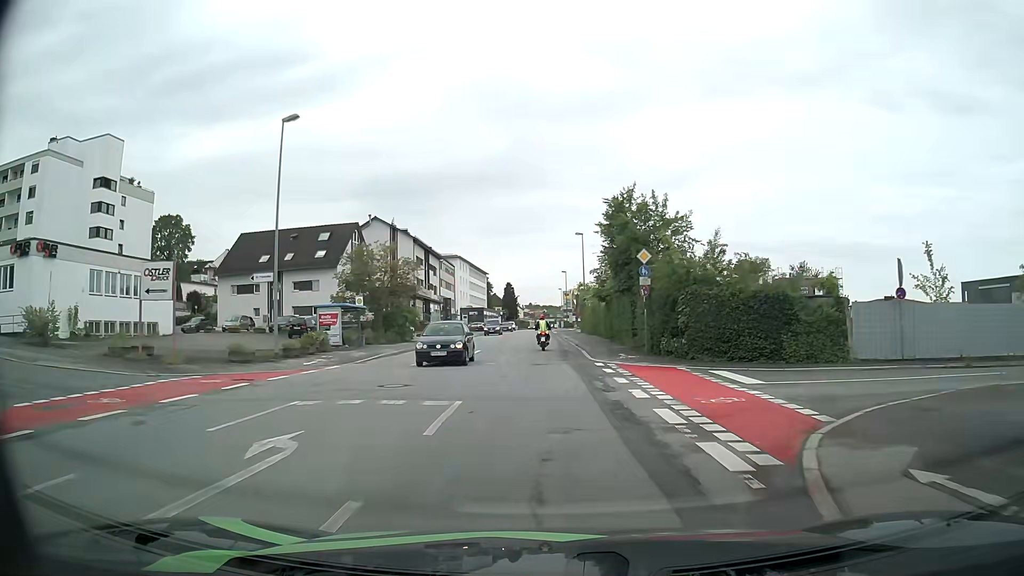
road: tertiary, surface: asphalt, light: Day
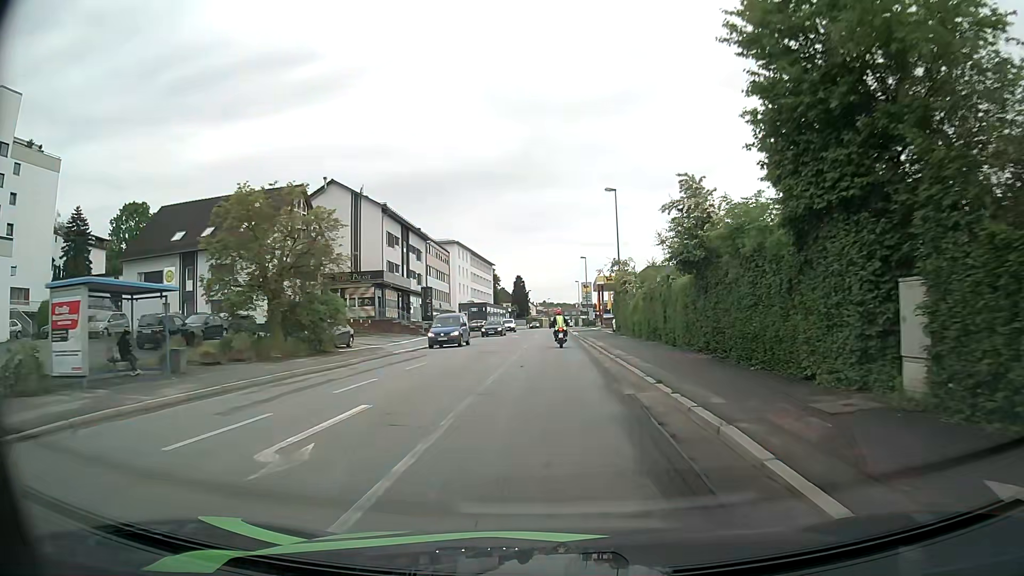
(-0.4, +22.5) m; -1°
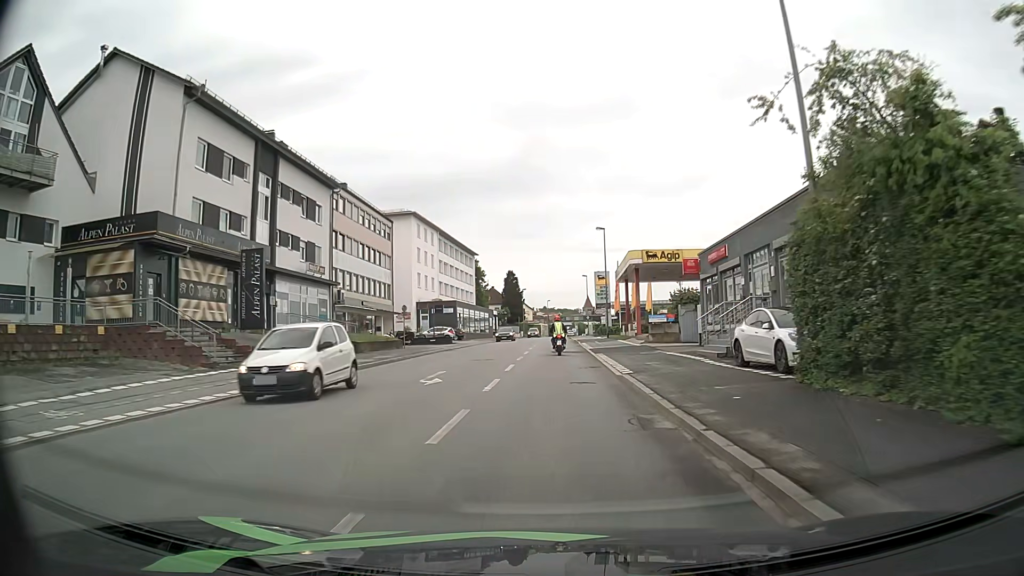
(+0.2, +36.1) m; 0°
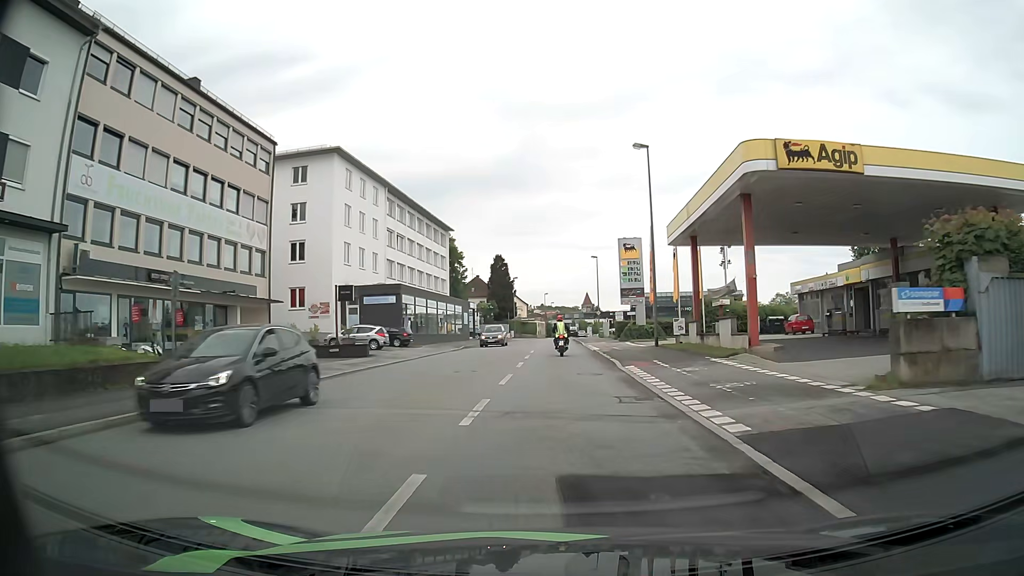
(+0.2, +29.0) m; 0°
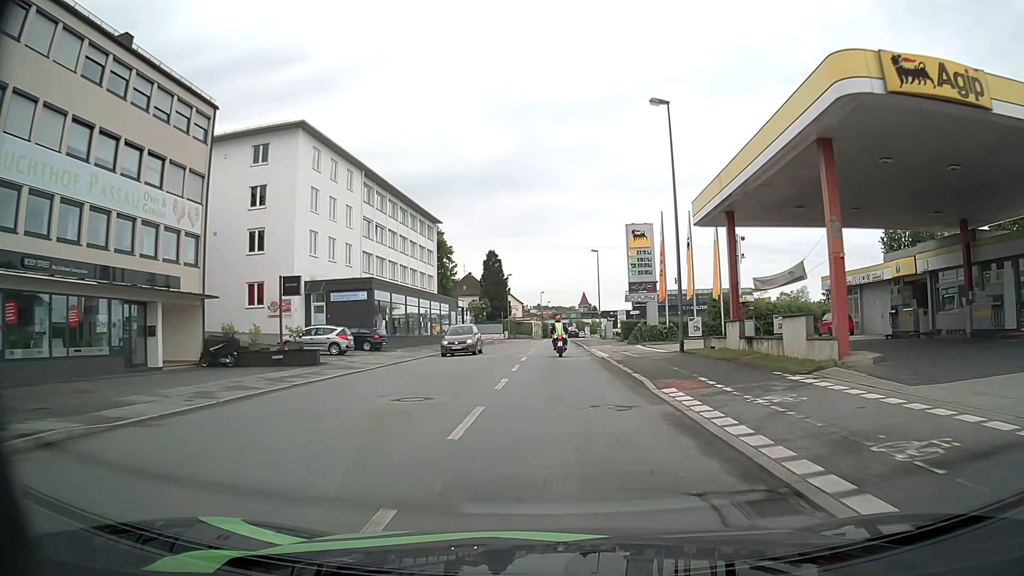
(0.0, +7.2) m; 0°
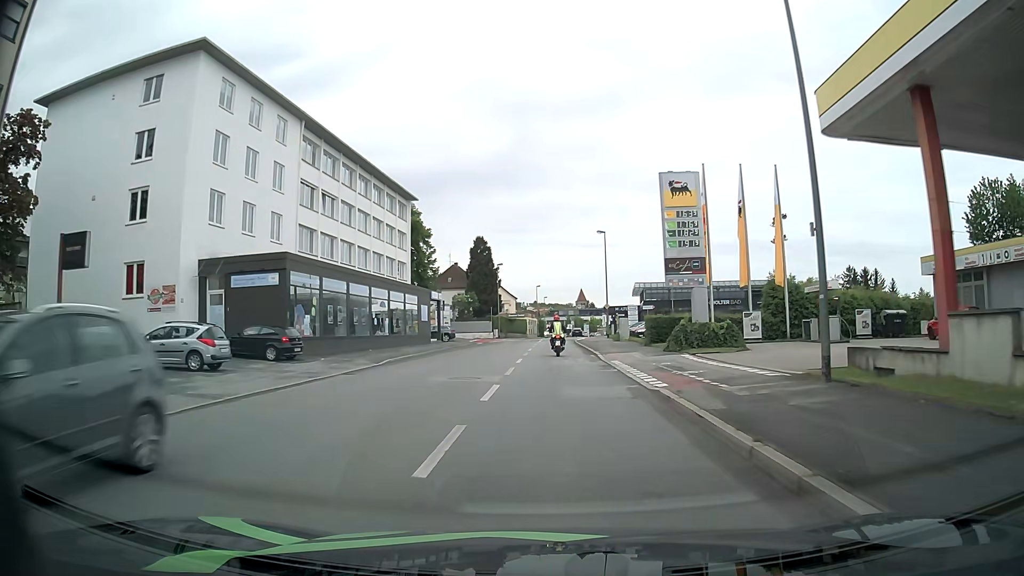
(0.0, +14.2) m; 0°
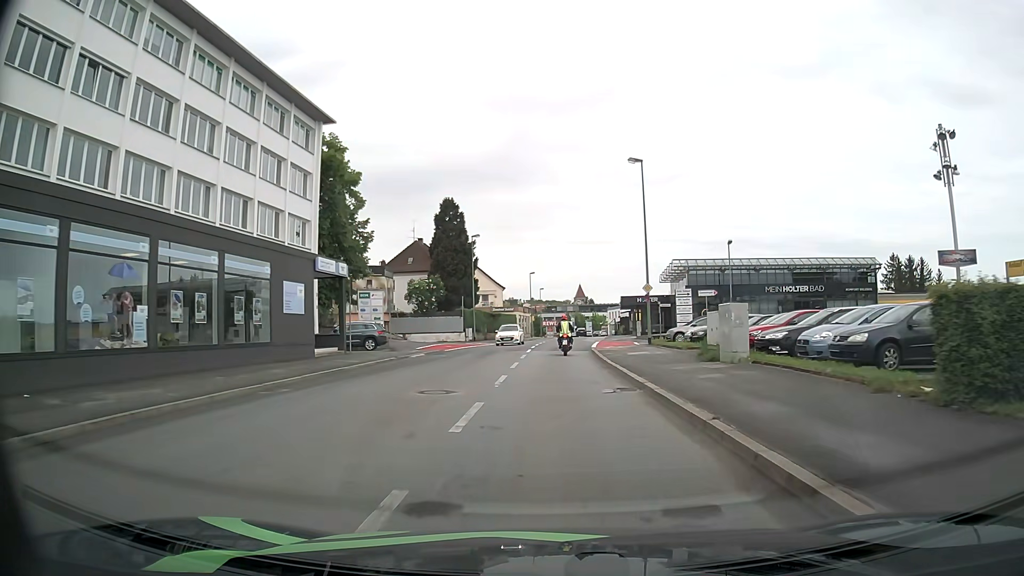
(0.0, +27.7) m; 0°
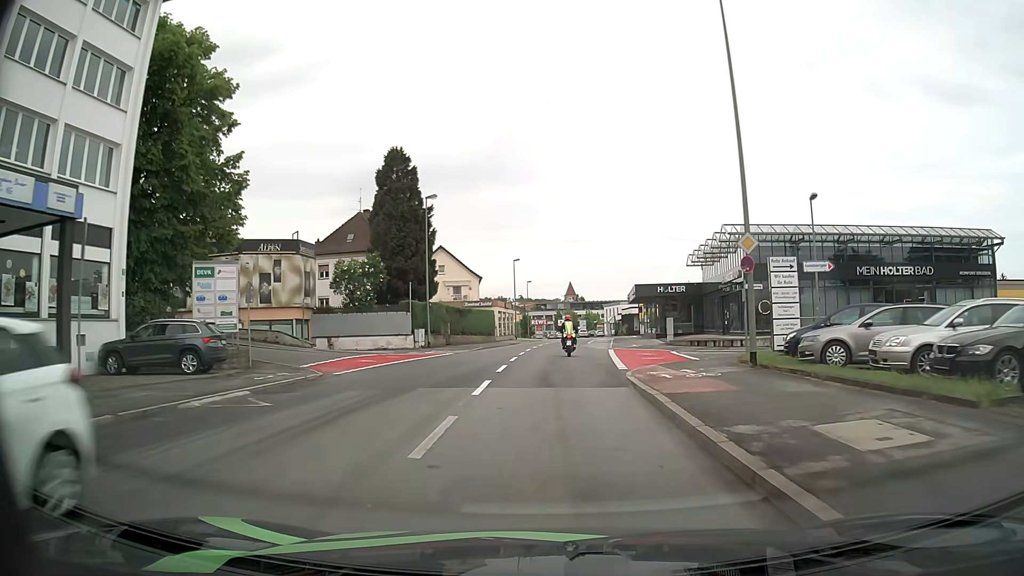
(+0.2, +20.0) m; +1°
(0, +10) (0, +20) (+1, +30) (+1, +40) (+2, +50) (+2, +60) (+3, +70) (+4, +80) (+4, +90) (+4, +100) m
